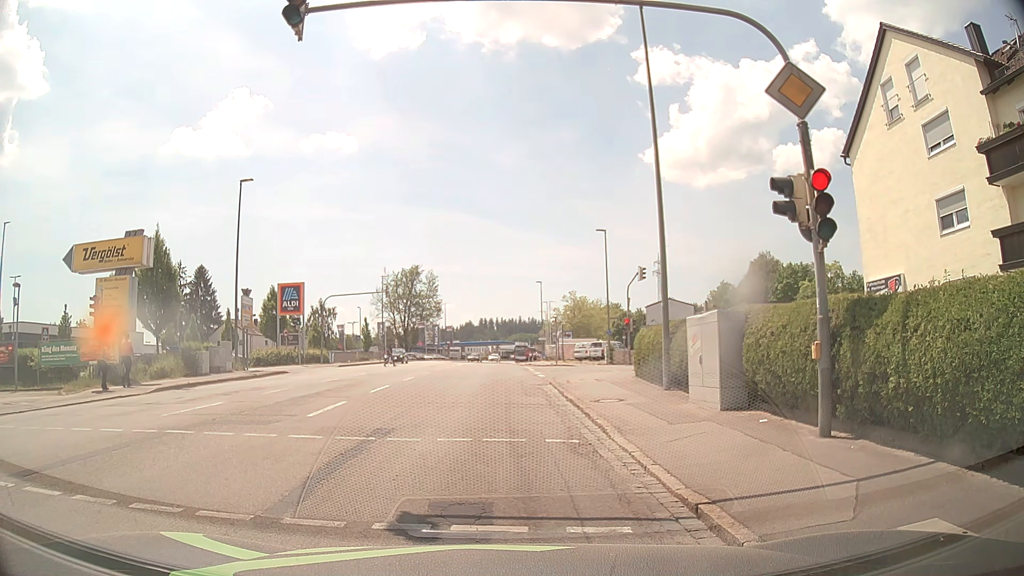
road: tertiary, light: Day
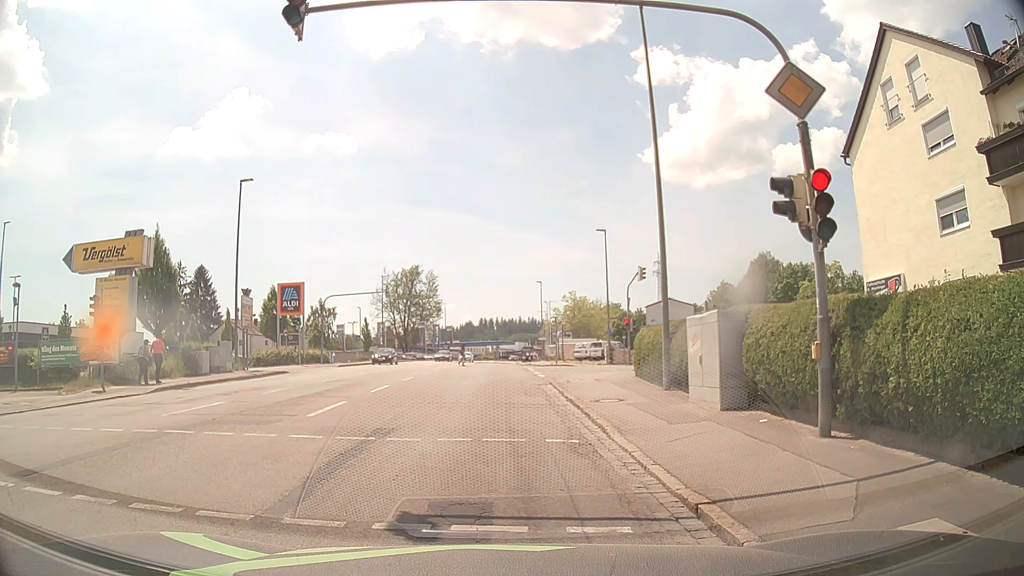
(0.0, 0.0) m; 0°
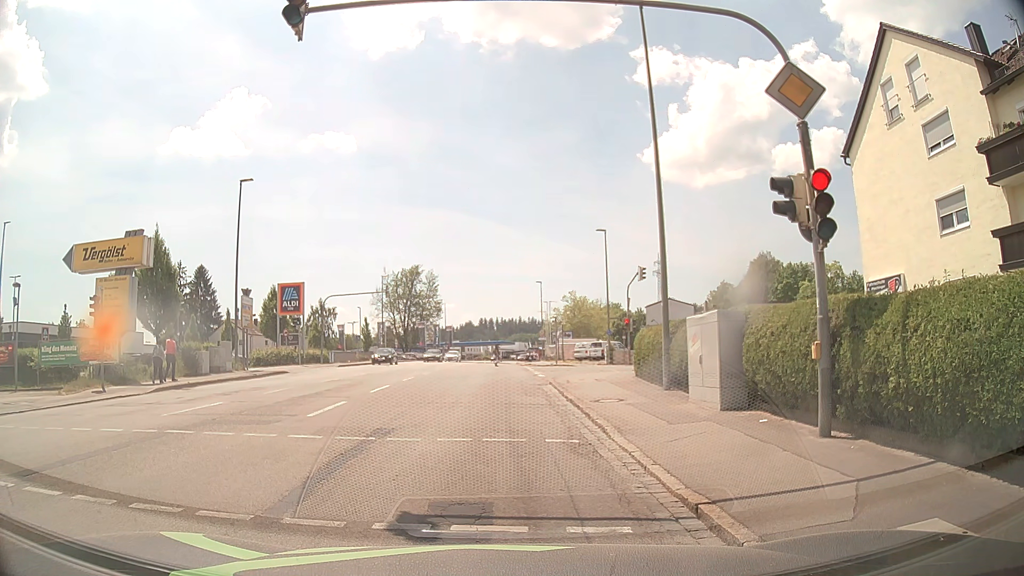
(0.0, 0.0) m; 0°
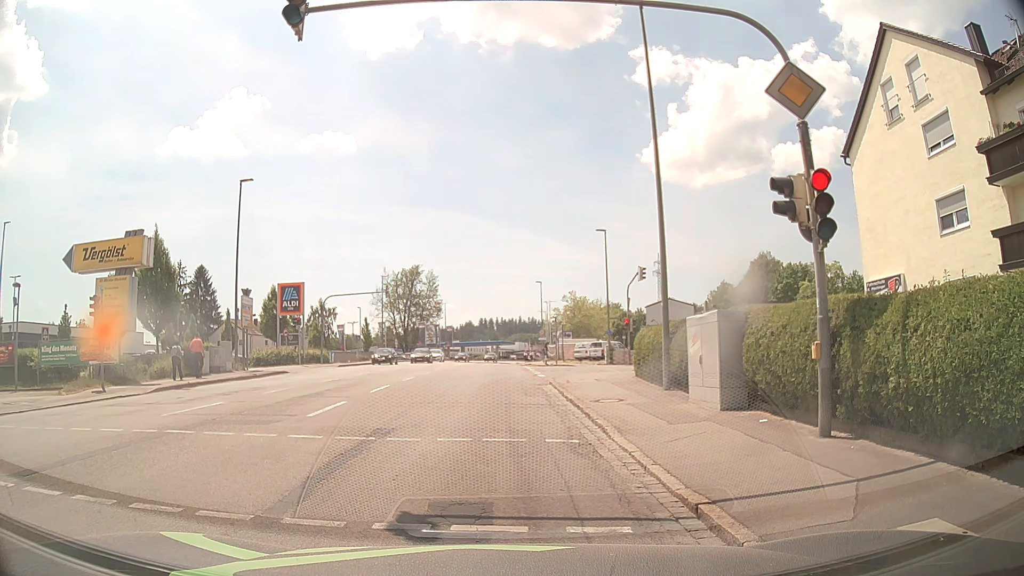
(0.0, 0.0) m; 0°
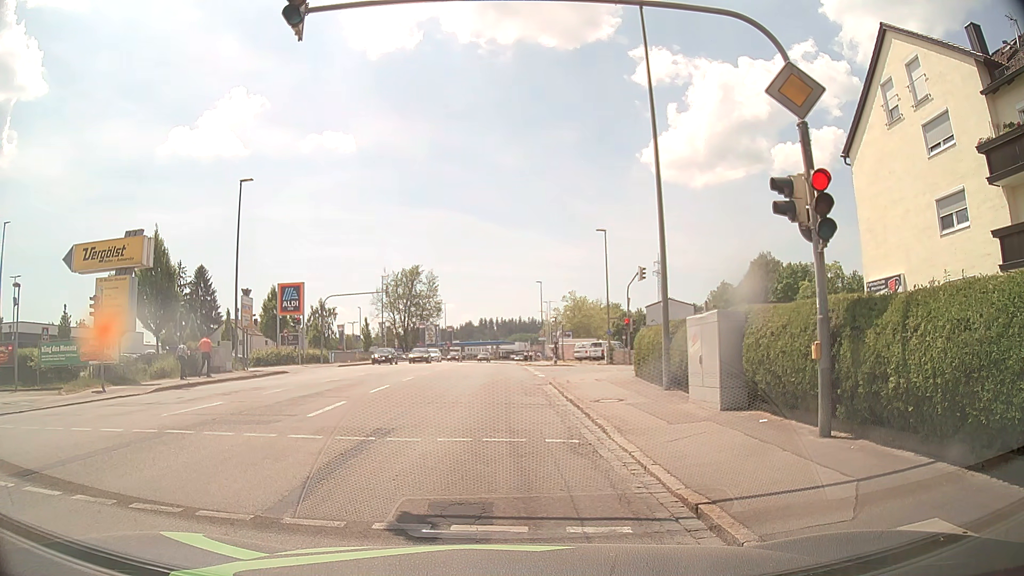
(0.0, 0.0) m; 0°
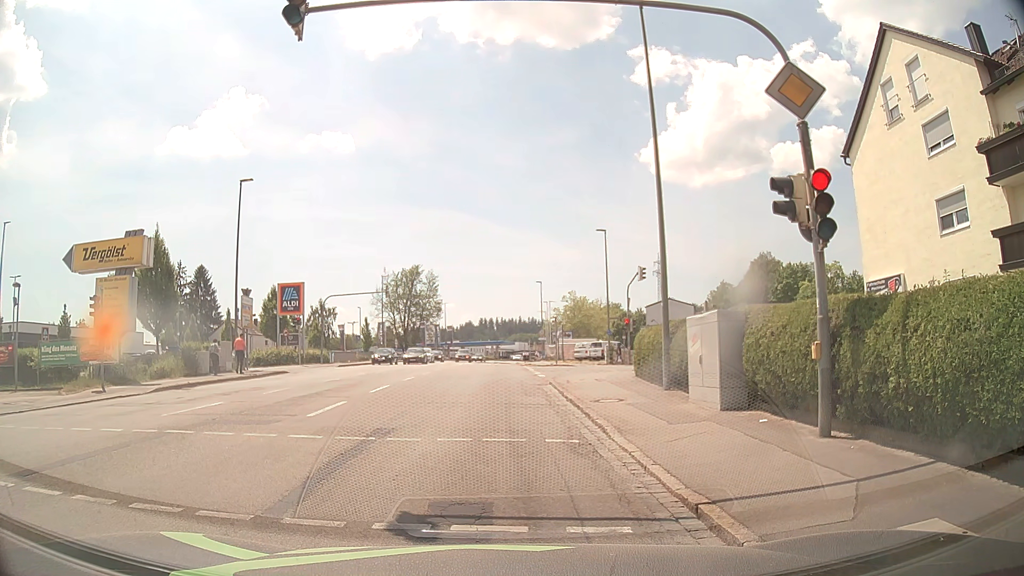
(0.0, 0.0) m; 0°
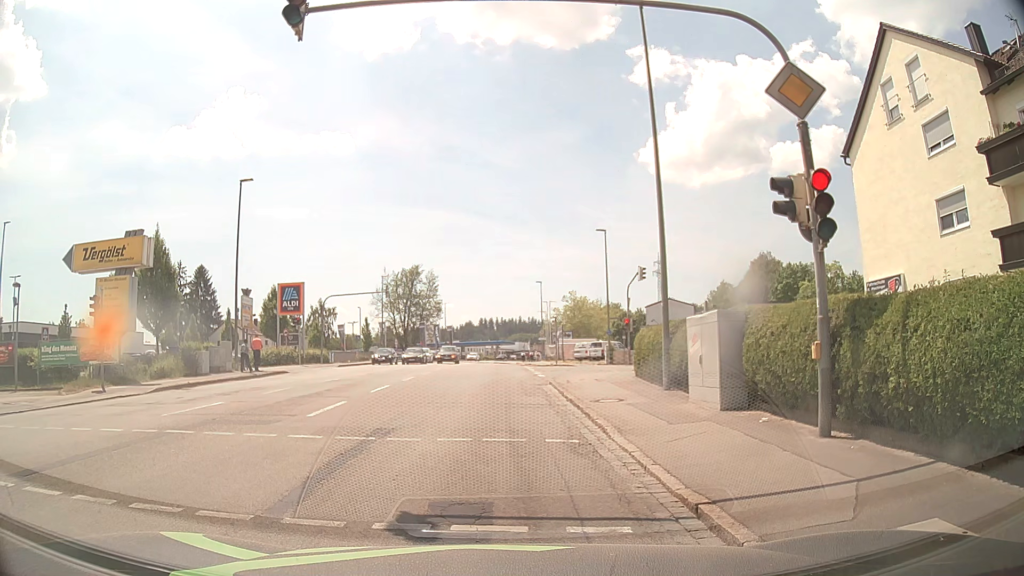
(0.0, 0.0) m; 0°
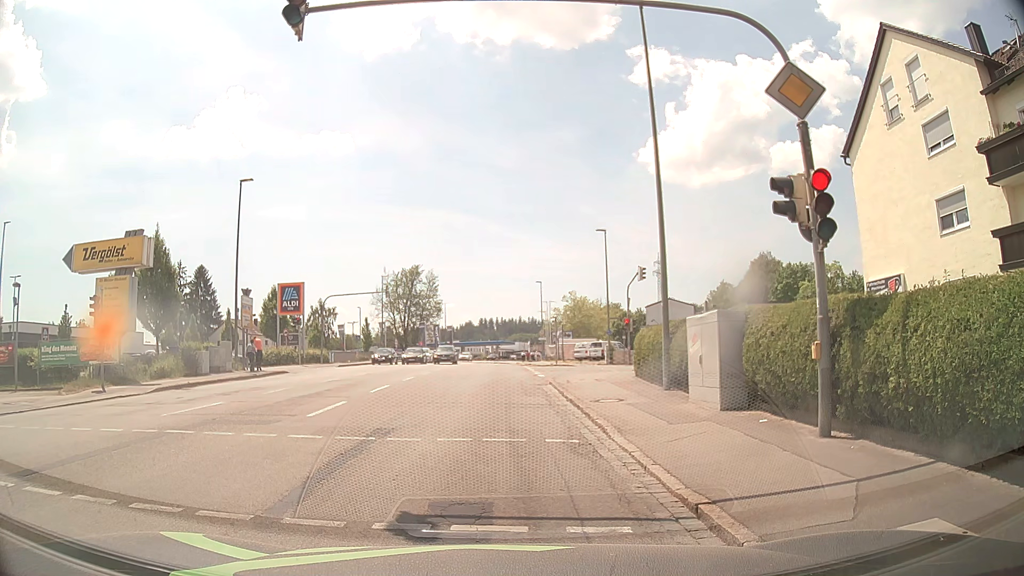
(0.0, 0.0) m; 0°
(0, +10) (-1, +20) (-1, +30) (-2, +40) (-2, +50) (-3, +60) (-3, +70) (-3, +80) (-3, +90) (-3, +100) m
